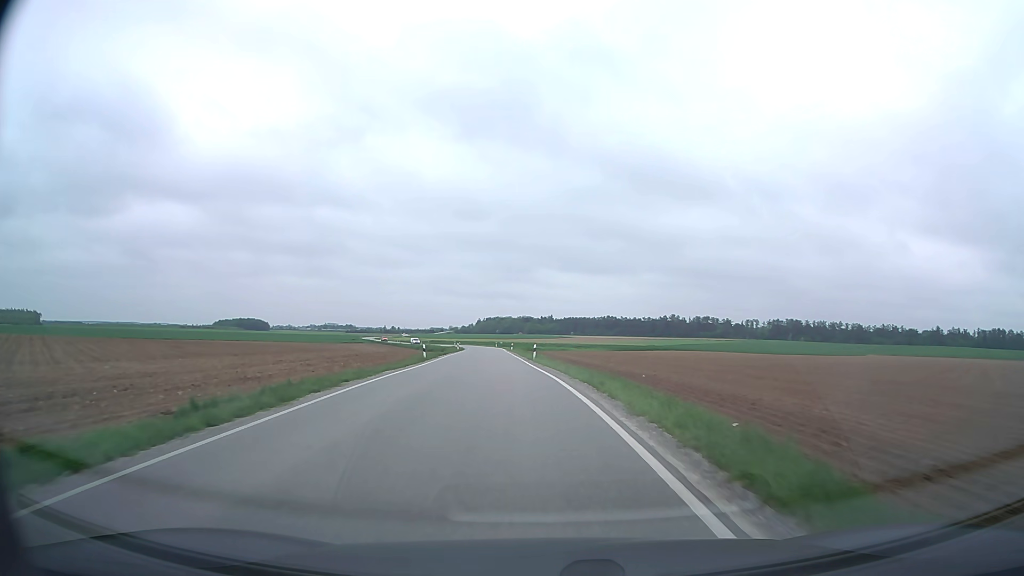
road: secondary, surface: asphalt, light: Day
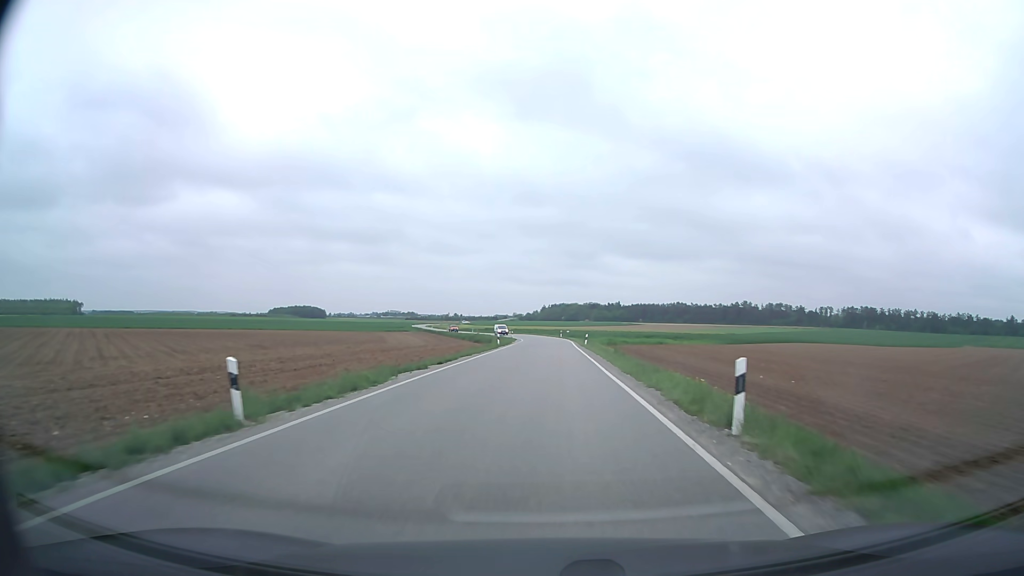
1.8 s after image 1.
(-2.2, +32.9) m; -6°
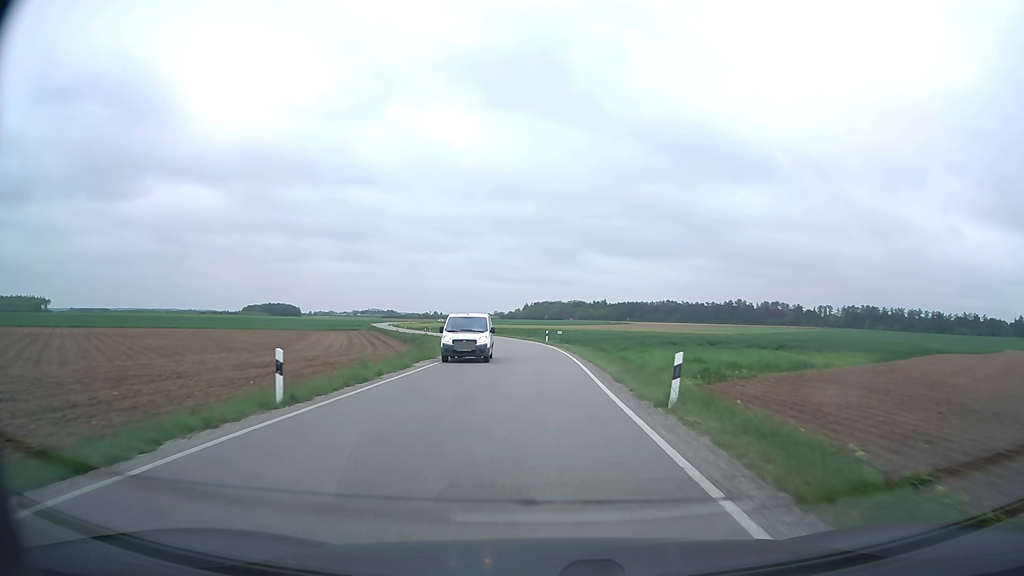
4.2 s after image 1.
(+0.9, +41.5) m; +2°
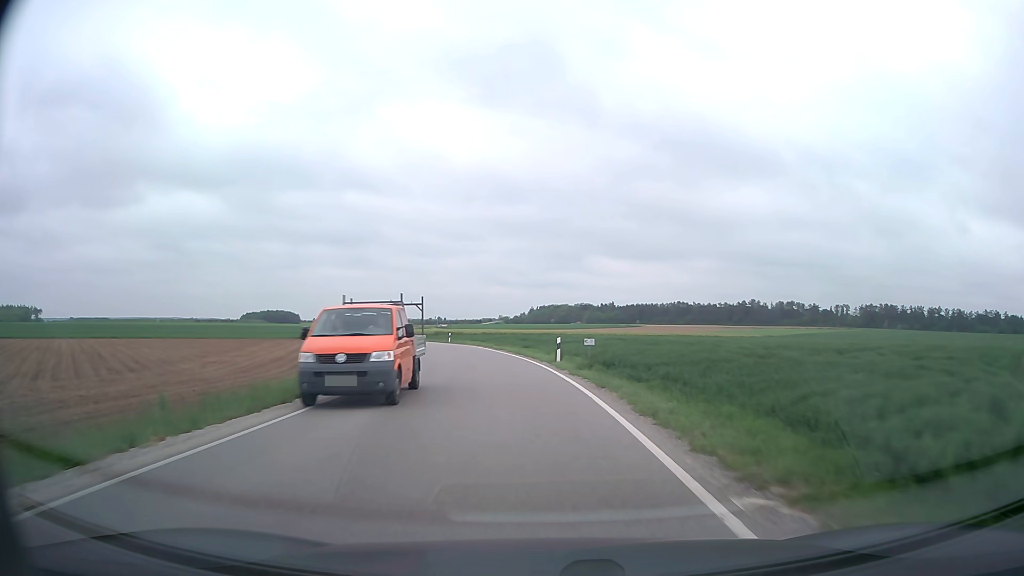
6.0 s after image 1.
(0.0, +28.8) m; 0°
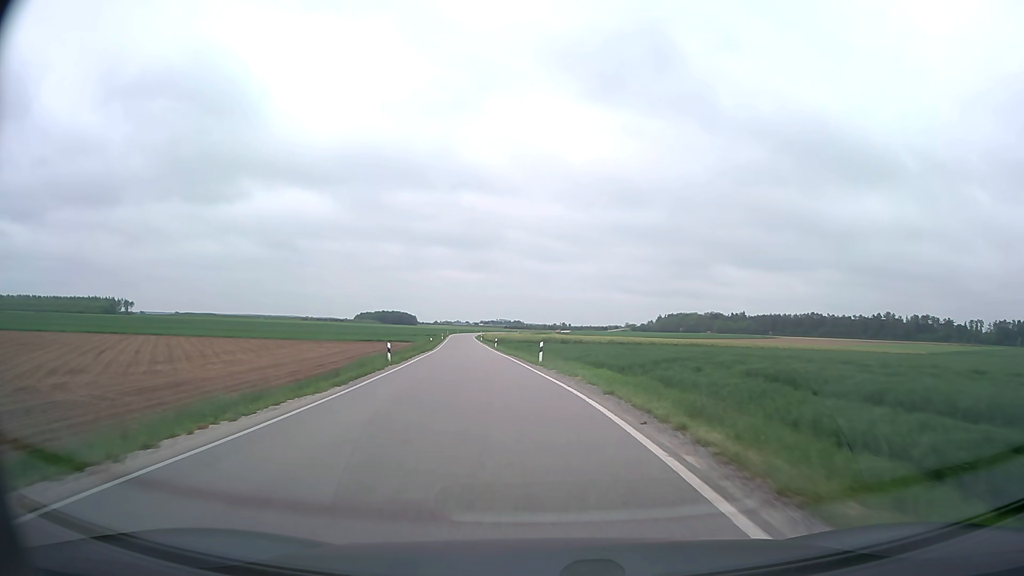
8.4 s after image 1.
(-3.5, +38.0) m; -11°
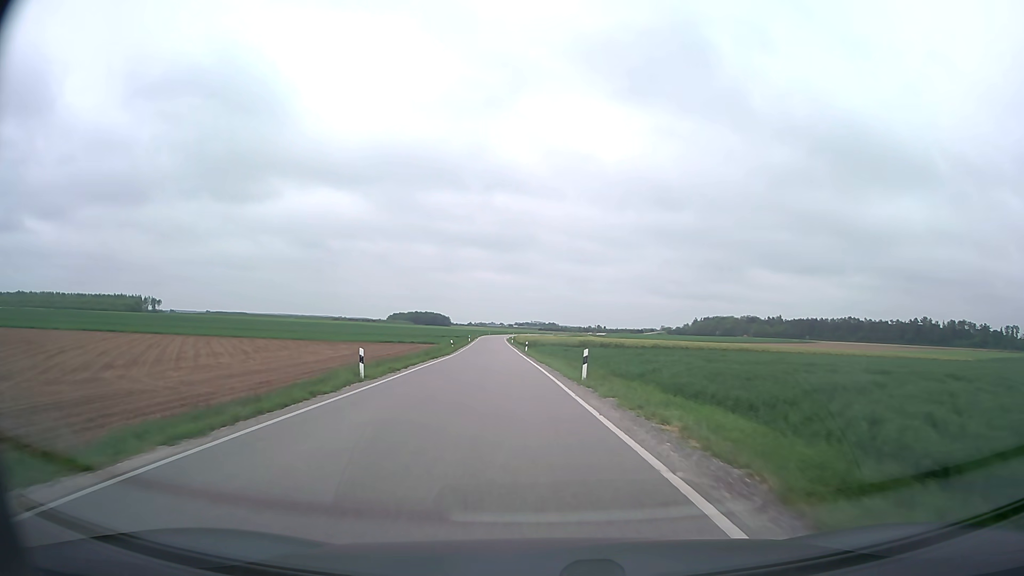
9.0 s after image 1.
(-0.2, +9.9) m; -2°
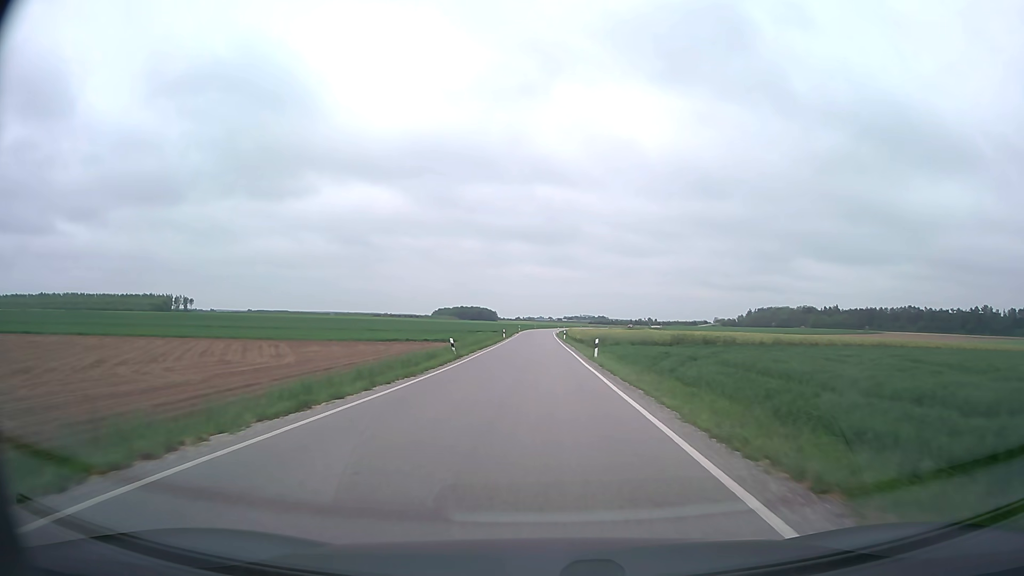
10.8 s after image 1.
(-1.8, +30.4) m; -5°
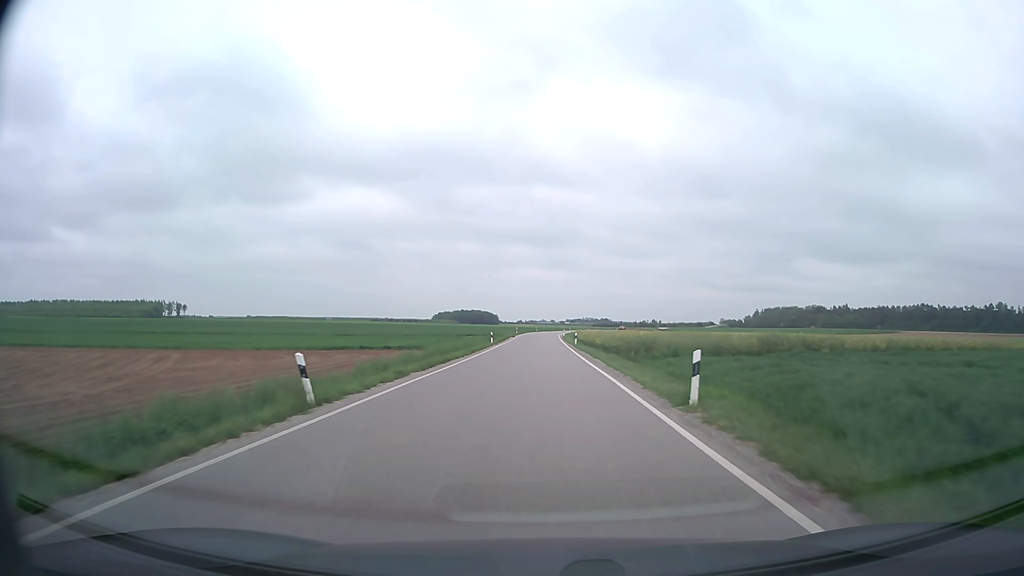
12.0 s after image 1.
(0.0, +21.0) m; 0°
(0, +10) (0, +20) (0, +30) (0, +40) (0, +50) (0, +60) (0, +70) (+1, +80) (+1, +90) (+1, +100) m
